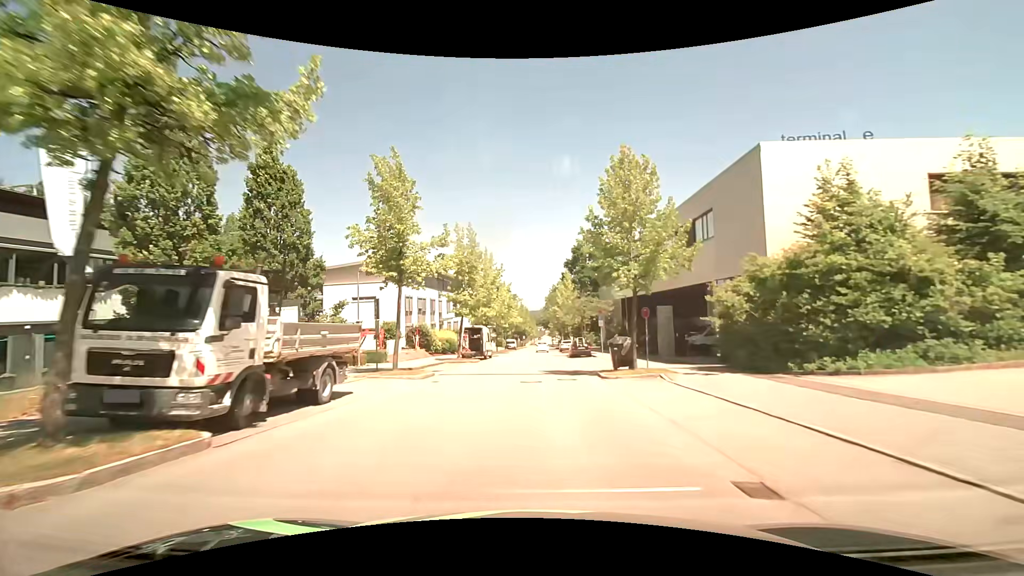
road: residential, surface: asphalt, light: Day
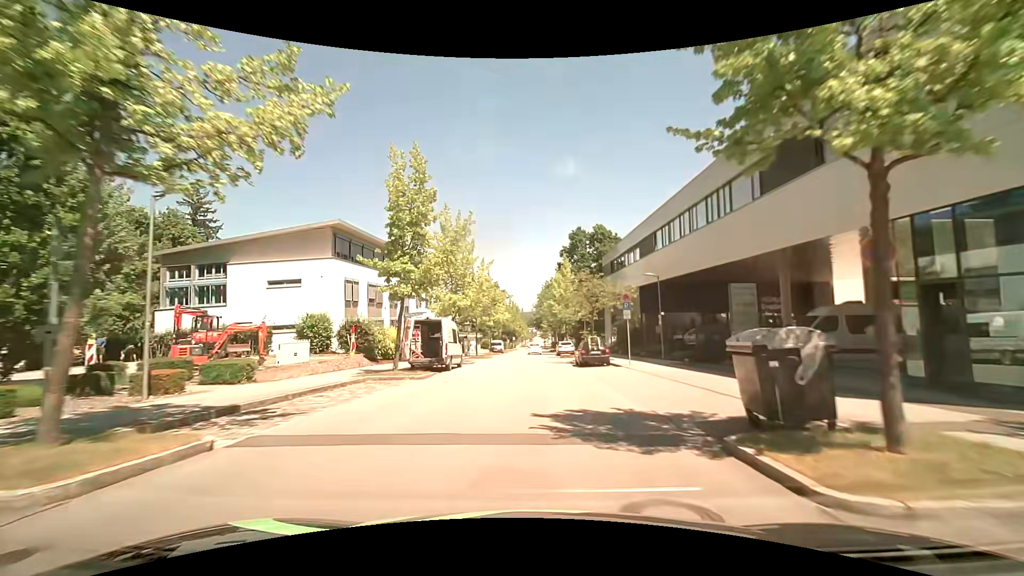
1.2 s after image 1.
(0.0, +14.0) m; +1°
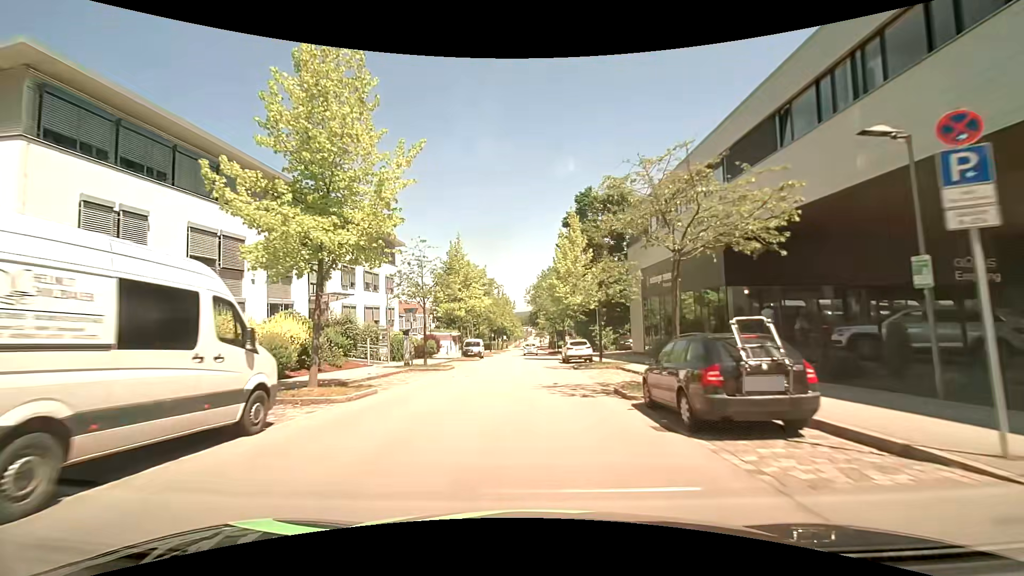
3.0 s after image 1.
(+0.3, +20.7) m; +1°
(0, +10) (0, +20) (0, +30) (0, +40) (-1, +50) (-1, +60) (-1, +70) (-1, +80) (-1, +90) (-1, +100) m
